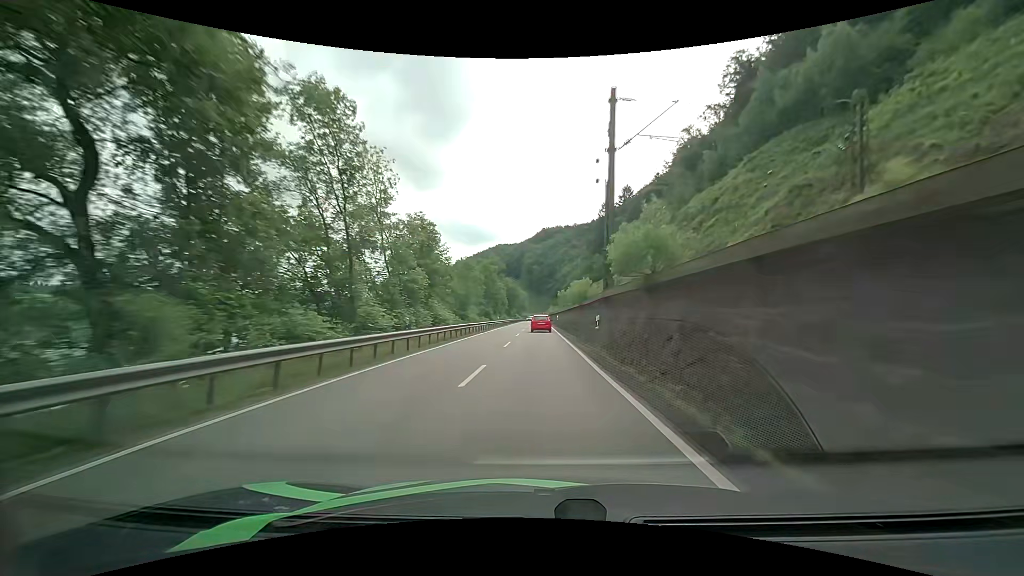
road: primary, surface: asphalt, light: Day
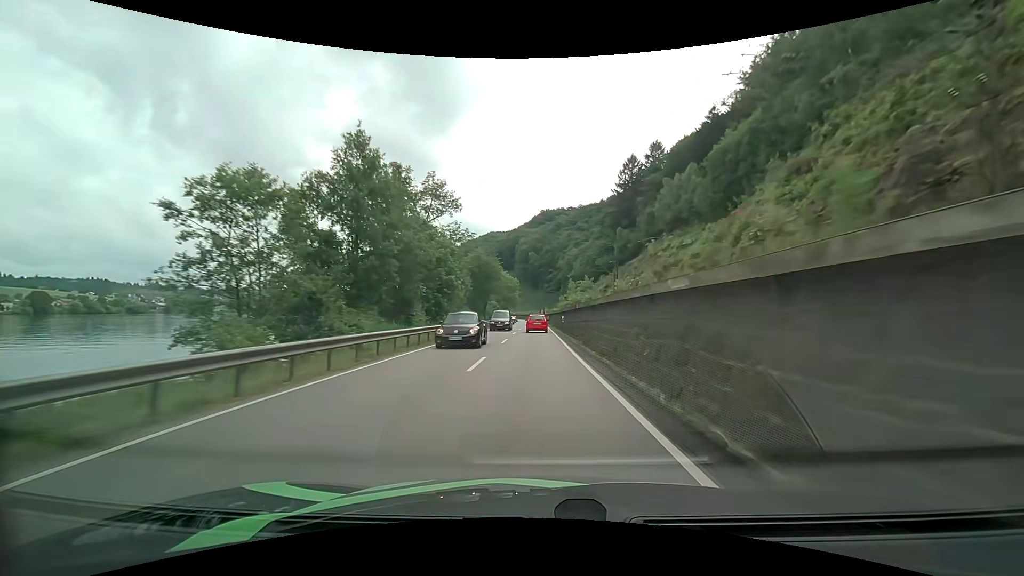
(-0.1, +69.2) m; 0°
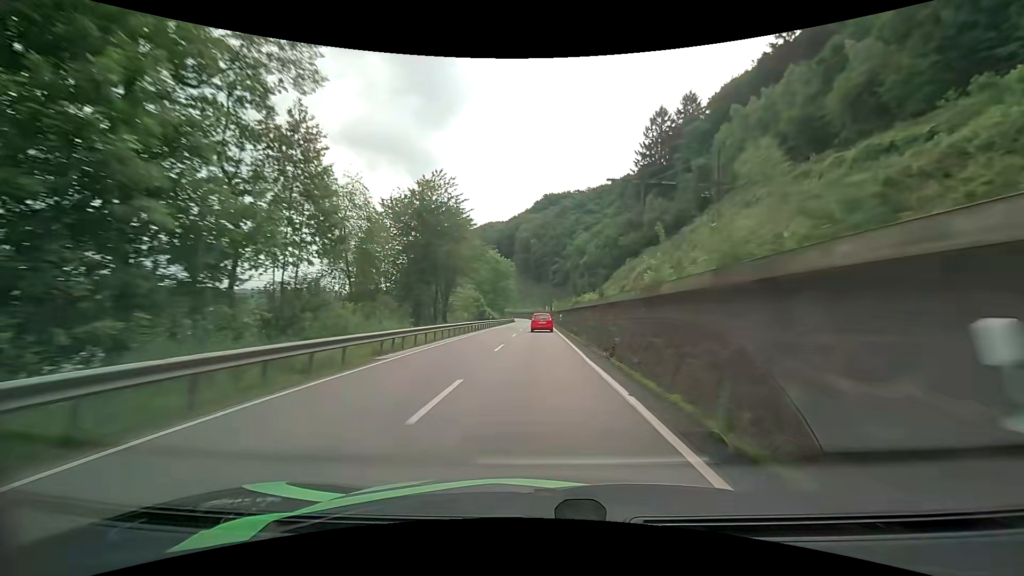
(0.0, +41.3) m; 0°
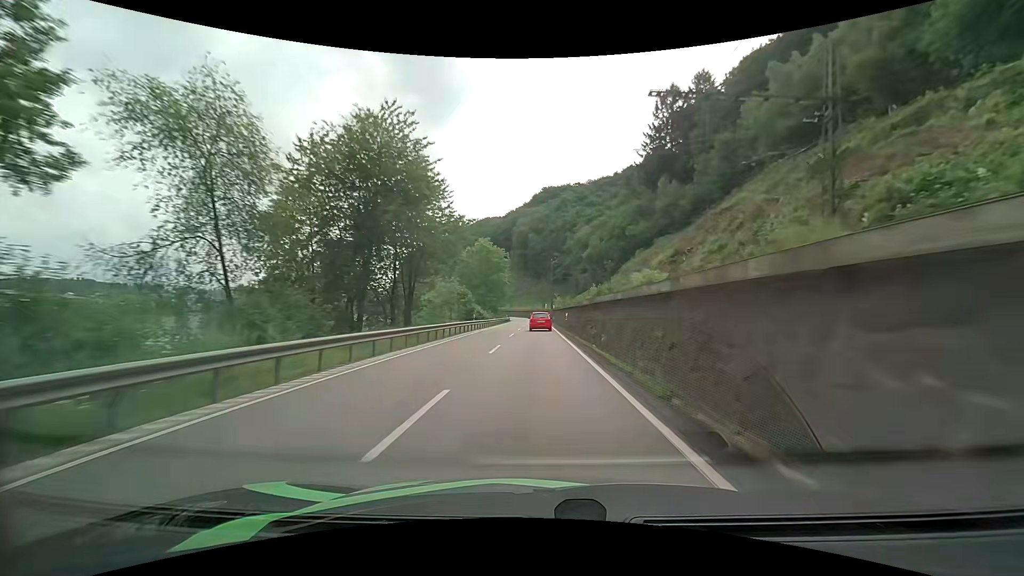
(0.0, +13.4) m; 0°
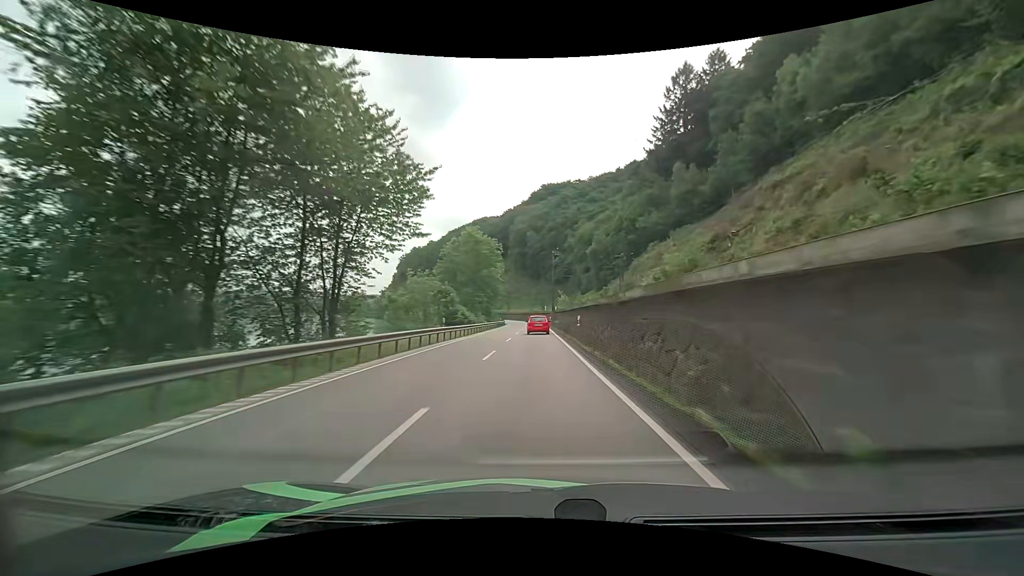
(0.0, +13.3) m; 0°
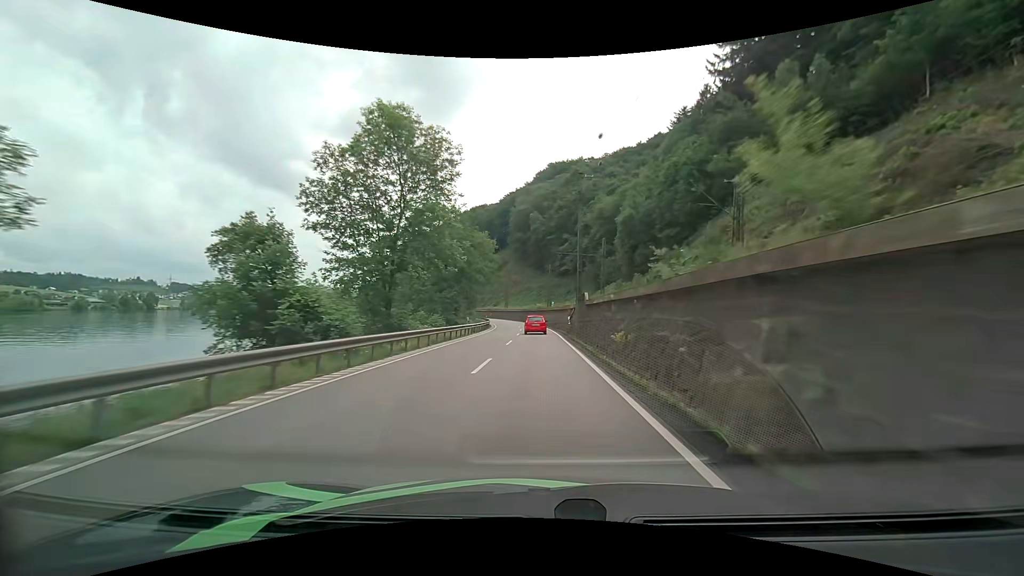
(+0.1, +39.1) m; 0°
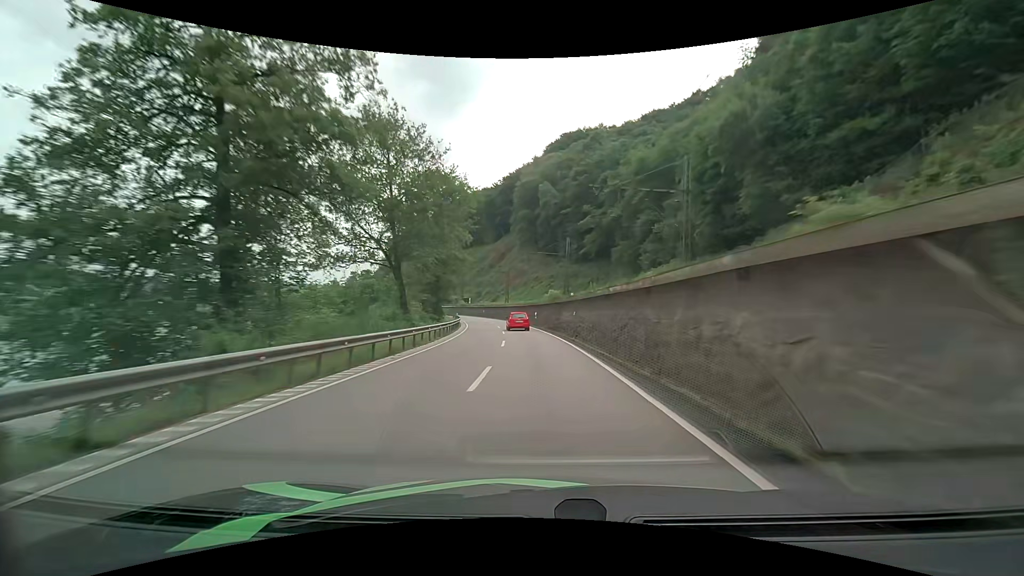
(-0.1, +38.7) m; -1°
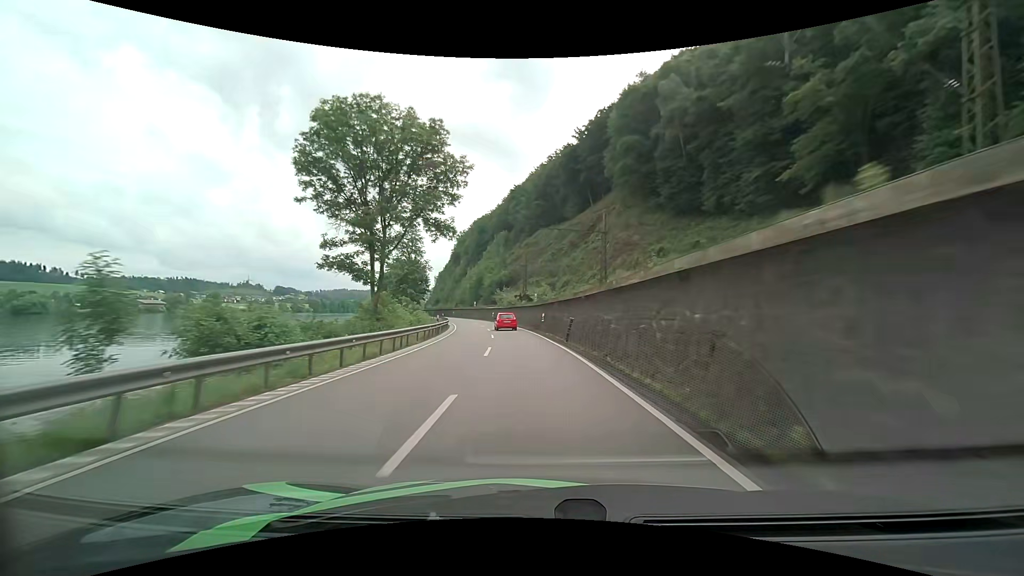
(-4.4, +64.1) m; -9°
(0, +10) (-1, +20) (-2, +30) (-3, +40) (-4, +50) (-6, +60) (-8, +69) (-10, +79) (-13, +89) (-16, +98) m
